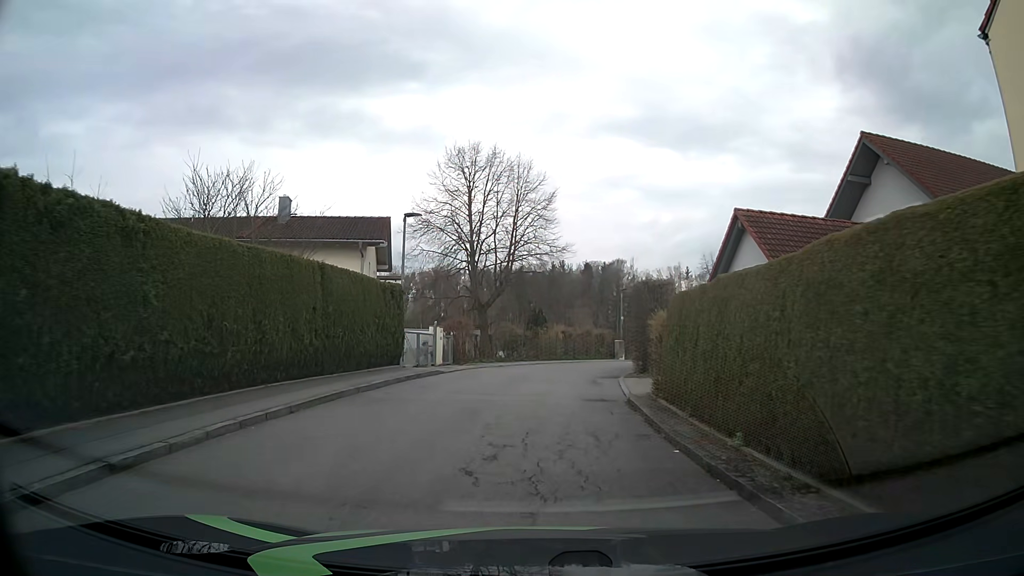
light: Day
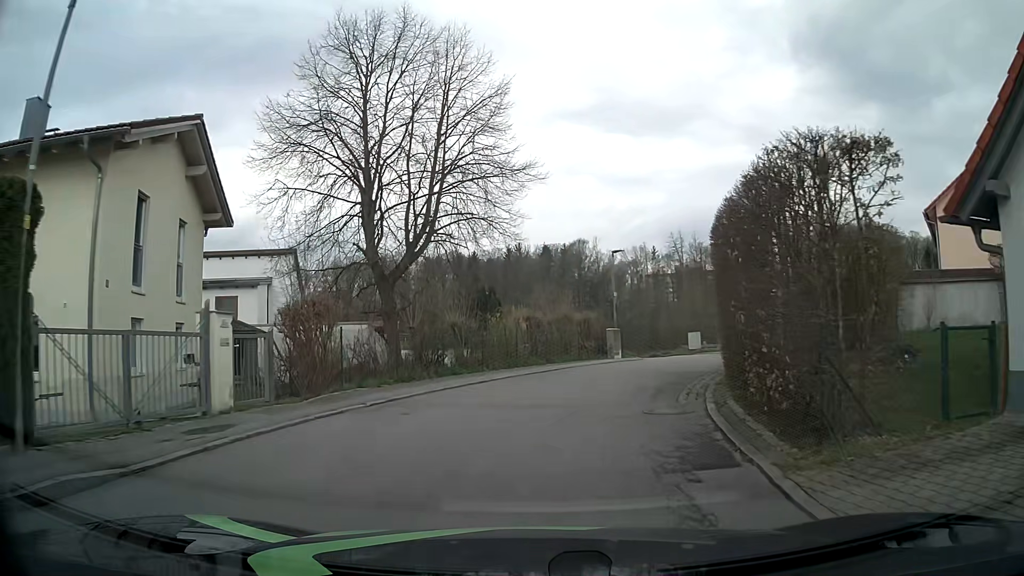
(+0.2, +16.5) m; +3°
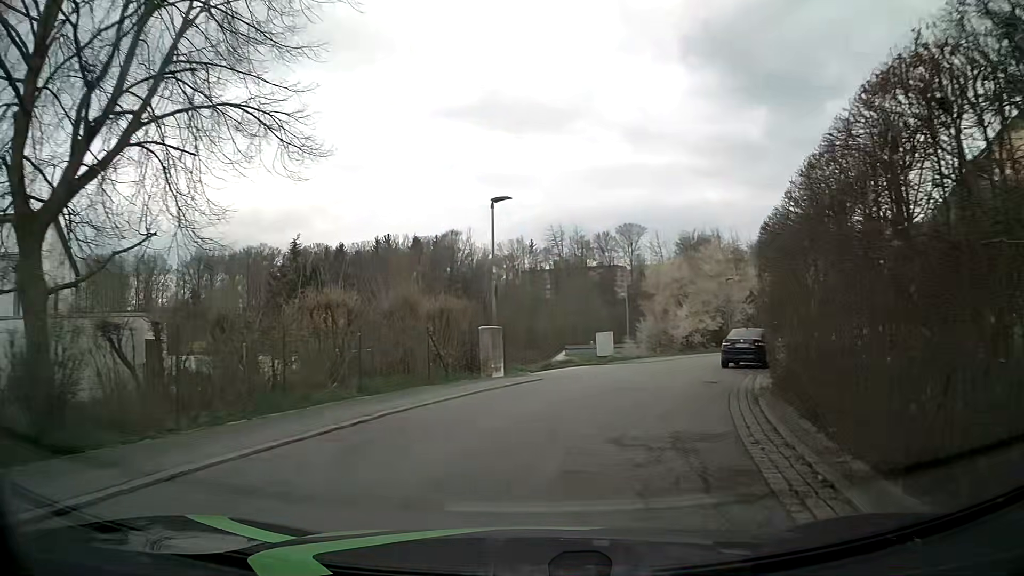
(+1.0, +12.5) m; +10°
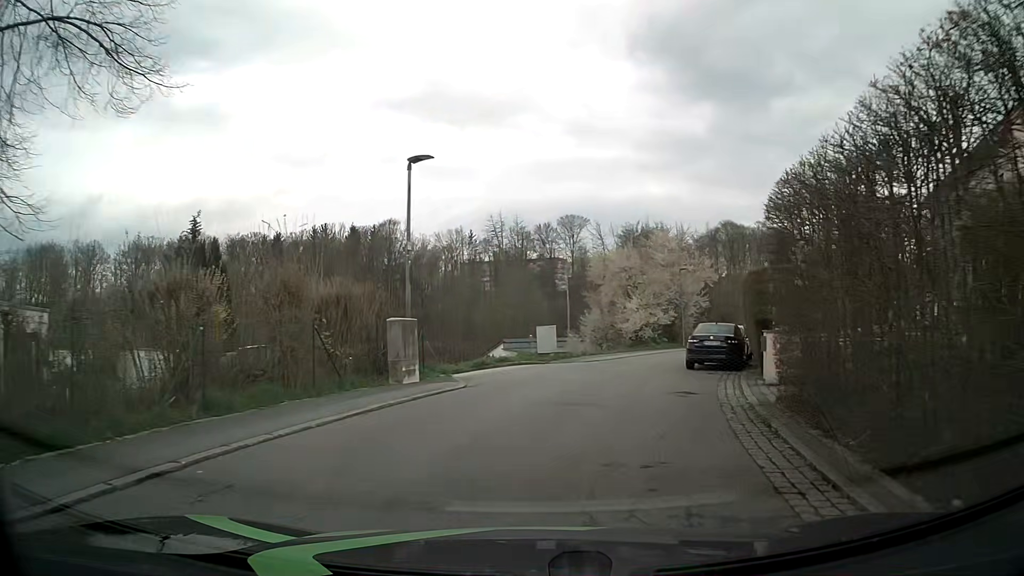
(+0.3, +3.9) m; +5°
